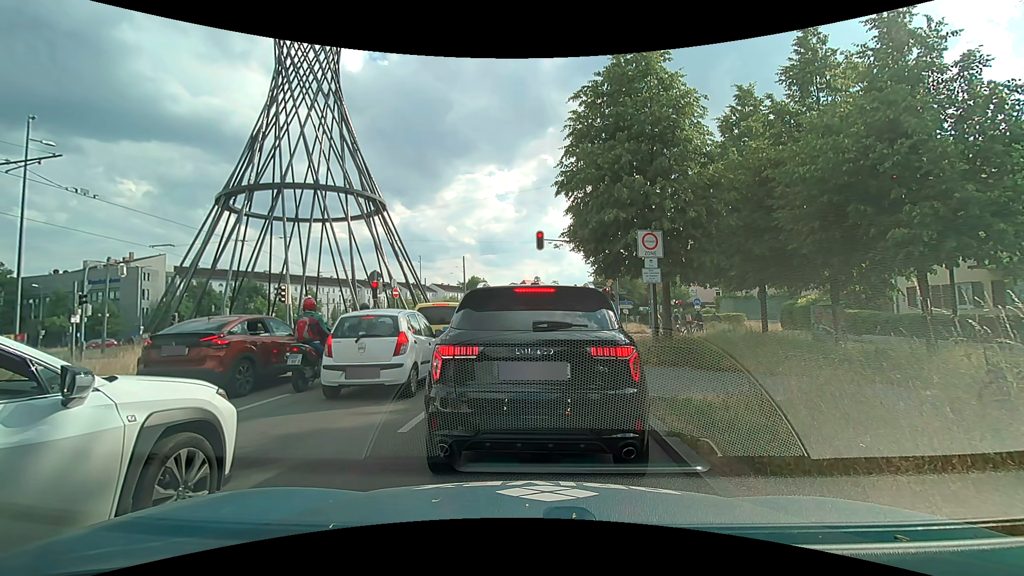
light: Day
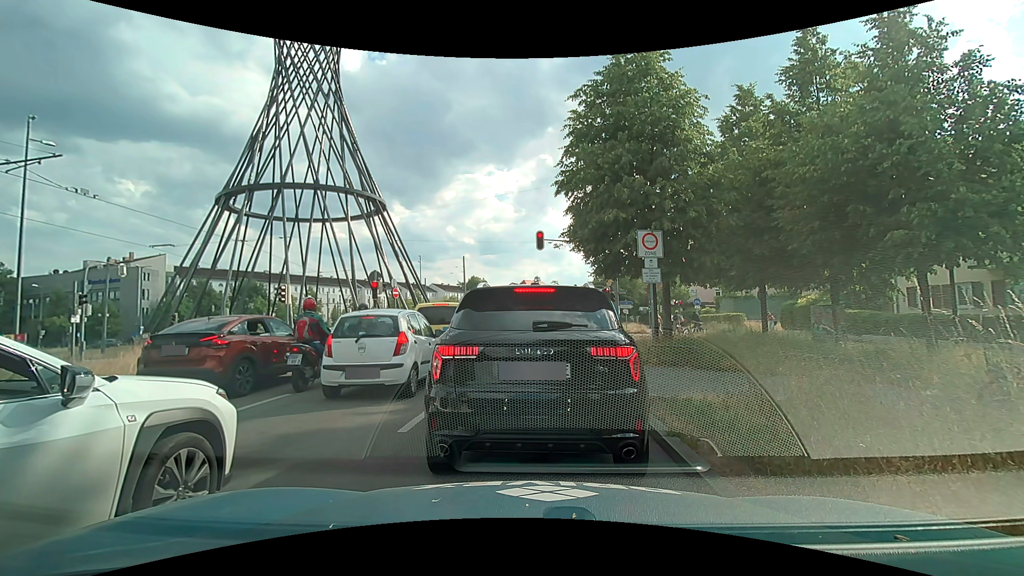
(0.0, 0.0) m; 0°
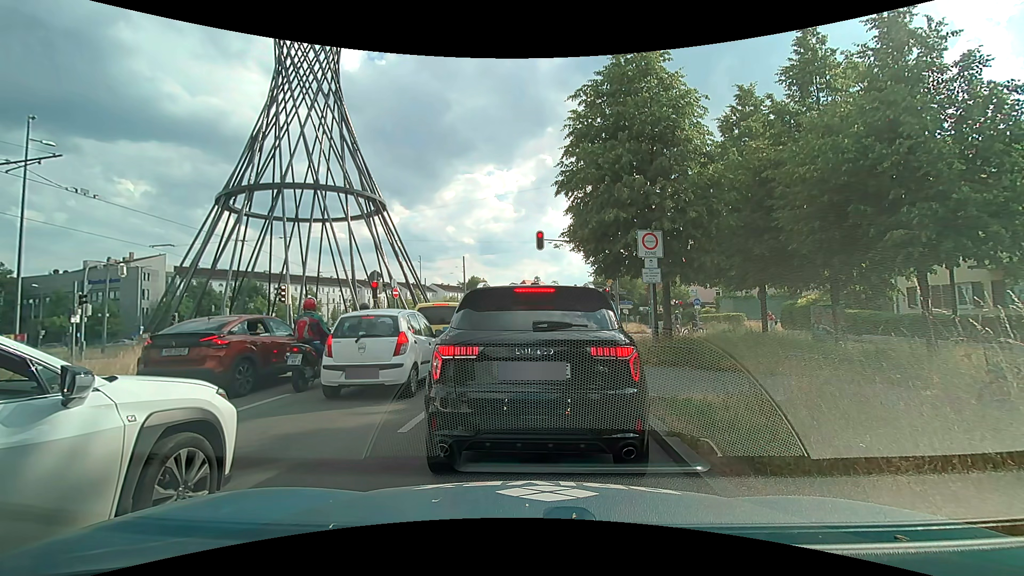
(0.0, 0.0) m; 0°
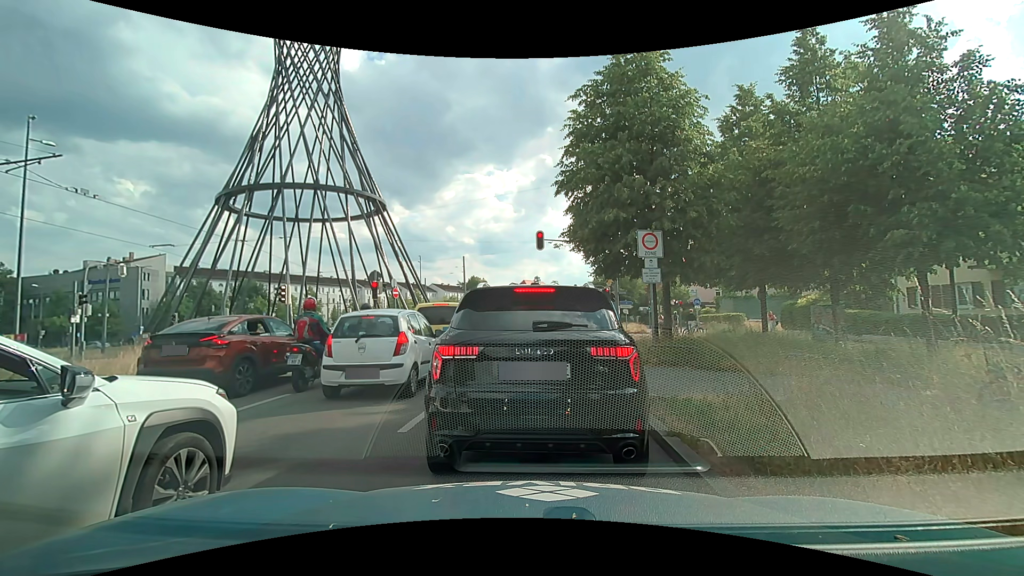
(0.0, 0.0) m; 0°
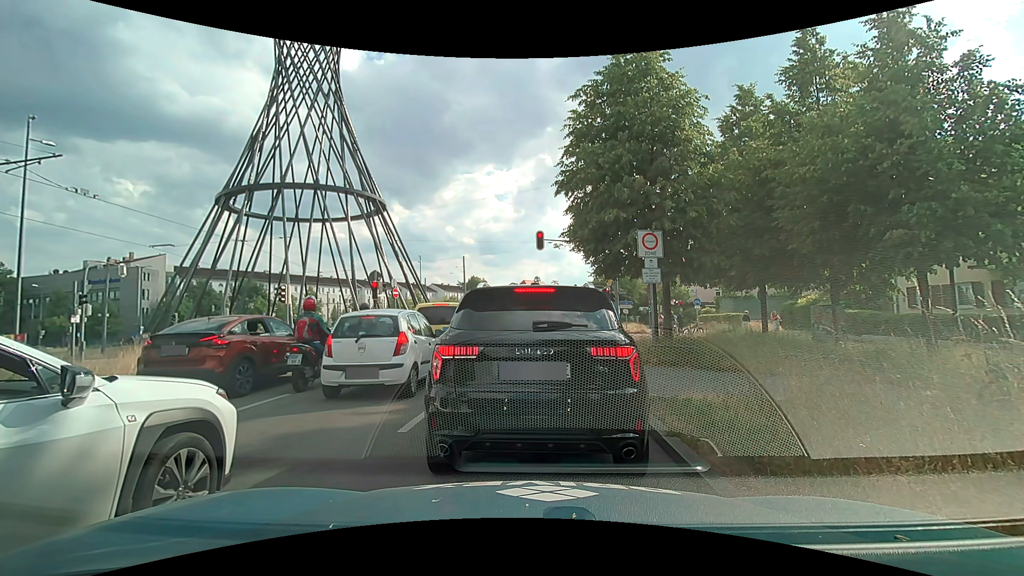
(0.0, 0.0) m; 0°
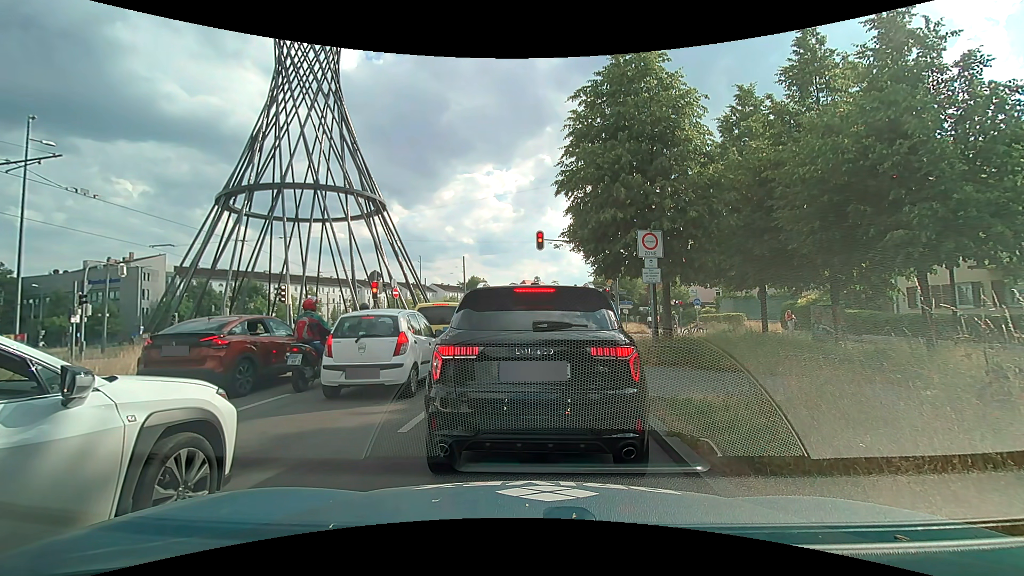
(0.0, 0.0) m; 0°
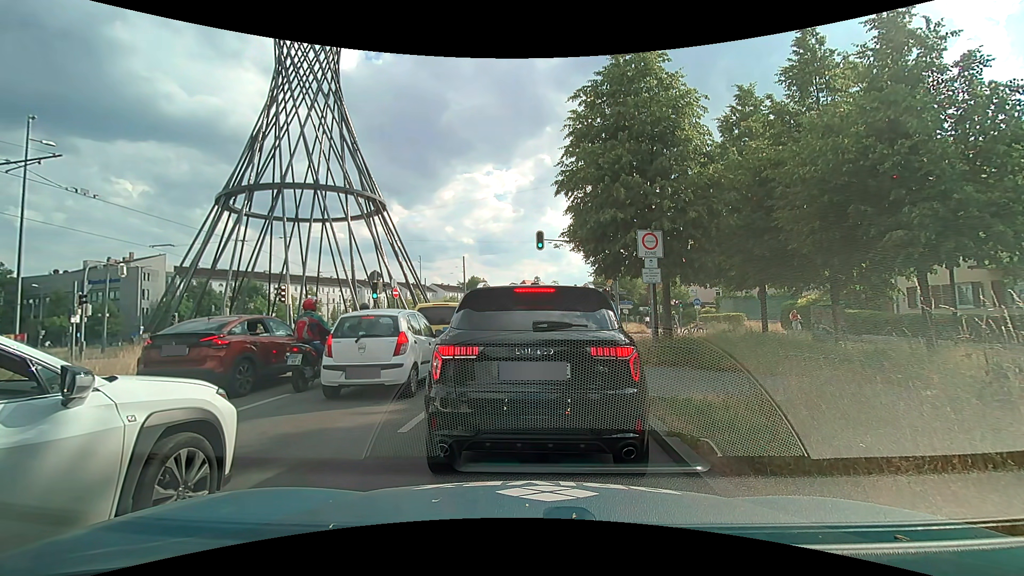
(0.0, 0.0) m; 0°
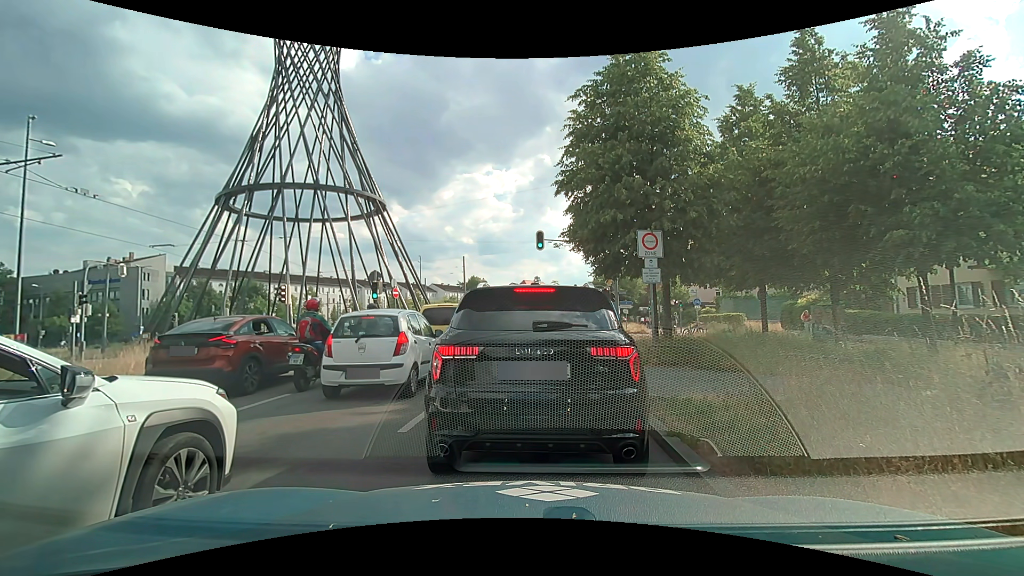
(0.0, 0.0) m; 0°
